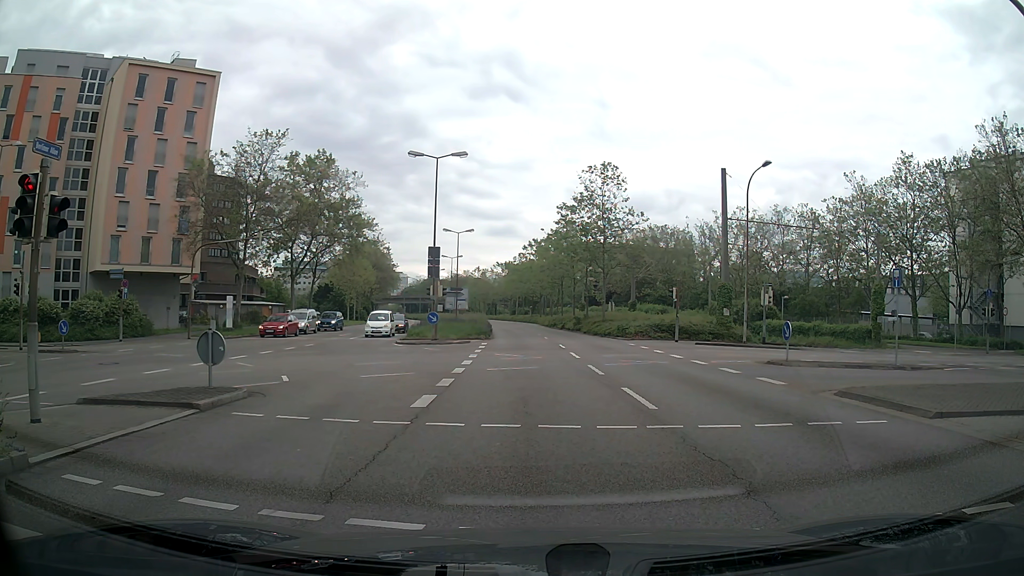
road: secondary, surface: asphalt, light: Day
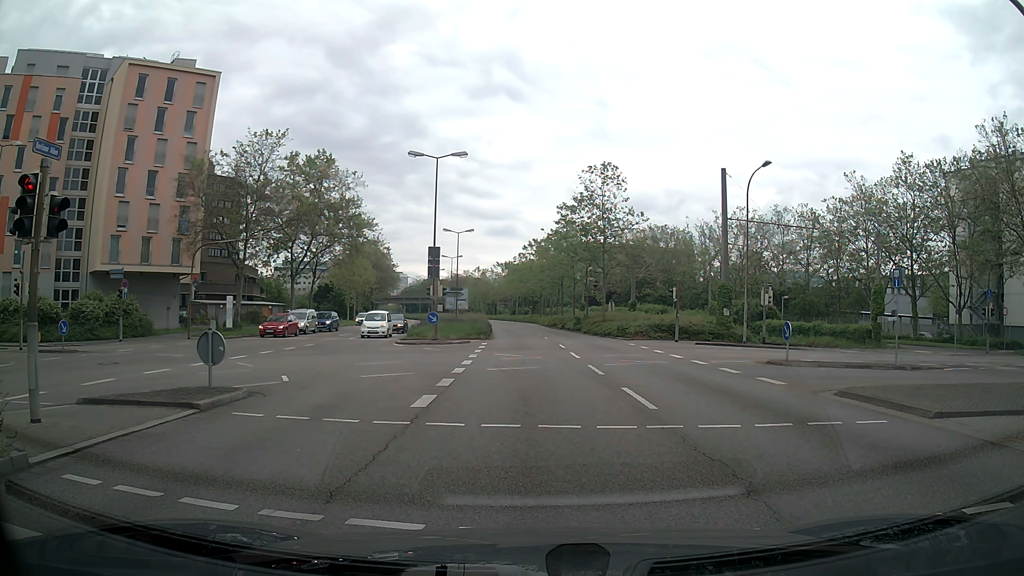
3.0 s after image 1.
(0.0, 0.0) m; 0°
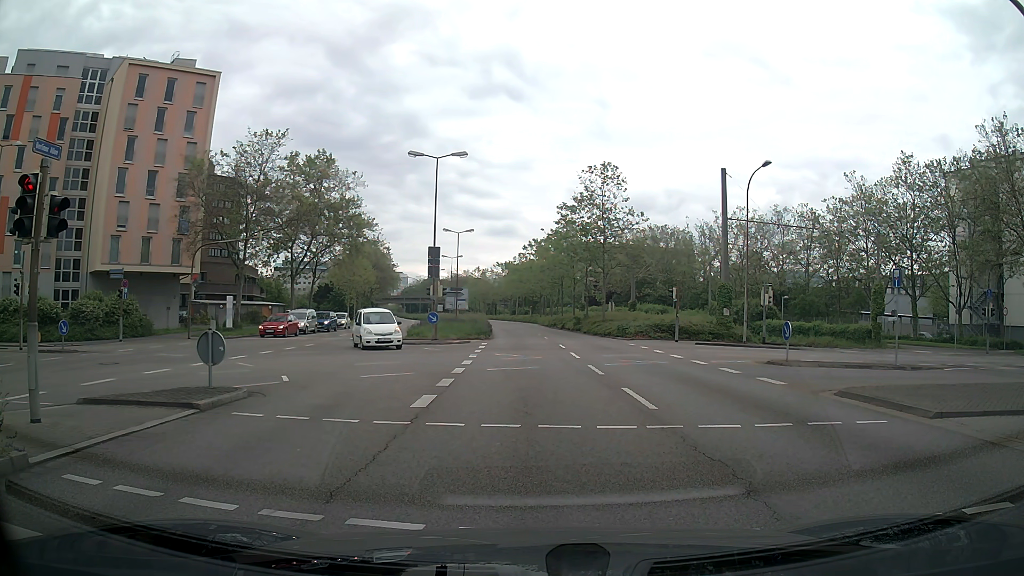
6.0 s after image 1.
(0.0, 0.0) m; 0°
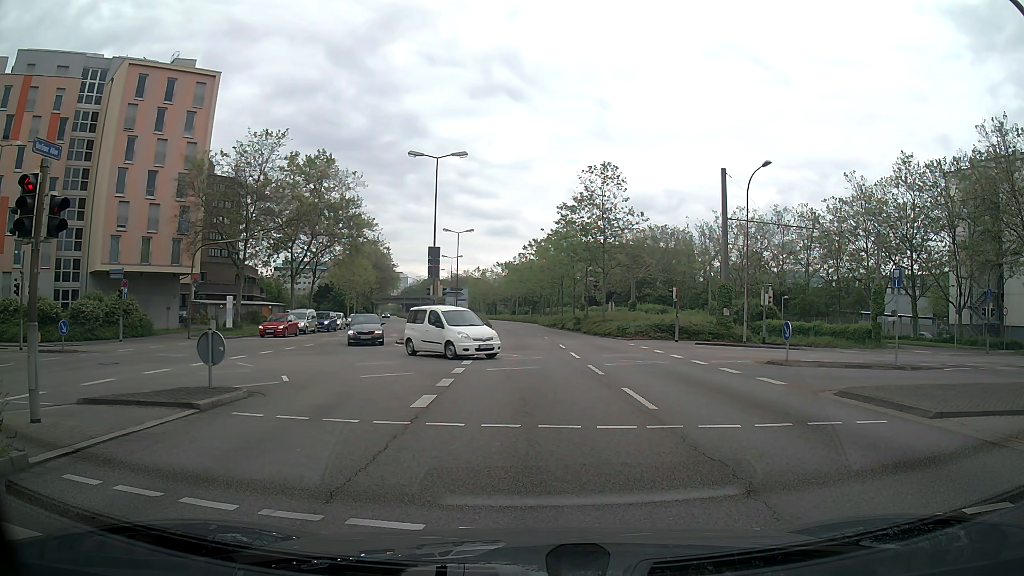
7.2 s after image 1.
(0.0, 0.0) m; 0°
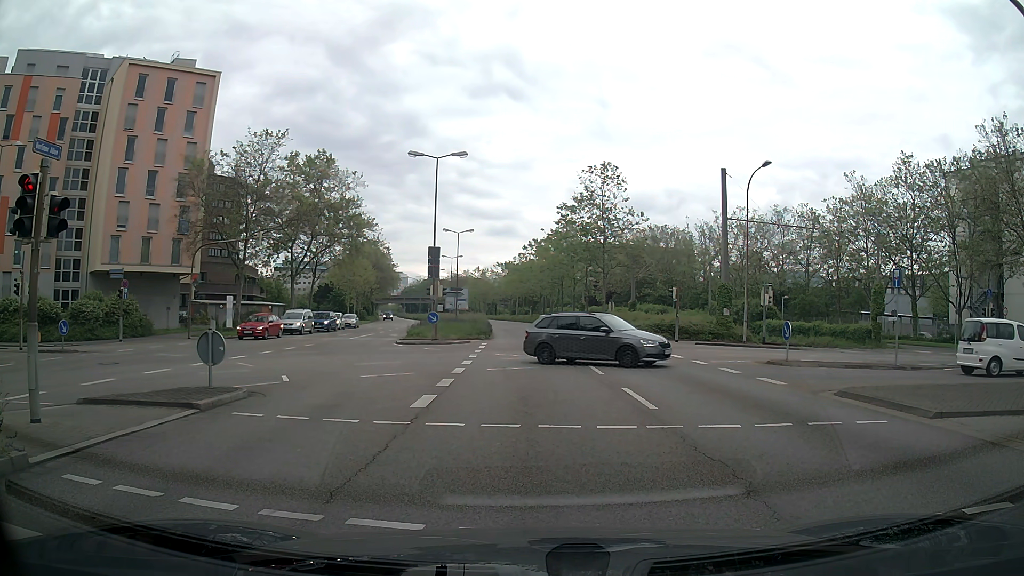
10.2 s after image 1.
(0.0, 0.0) m; 0°
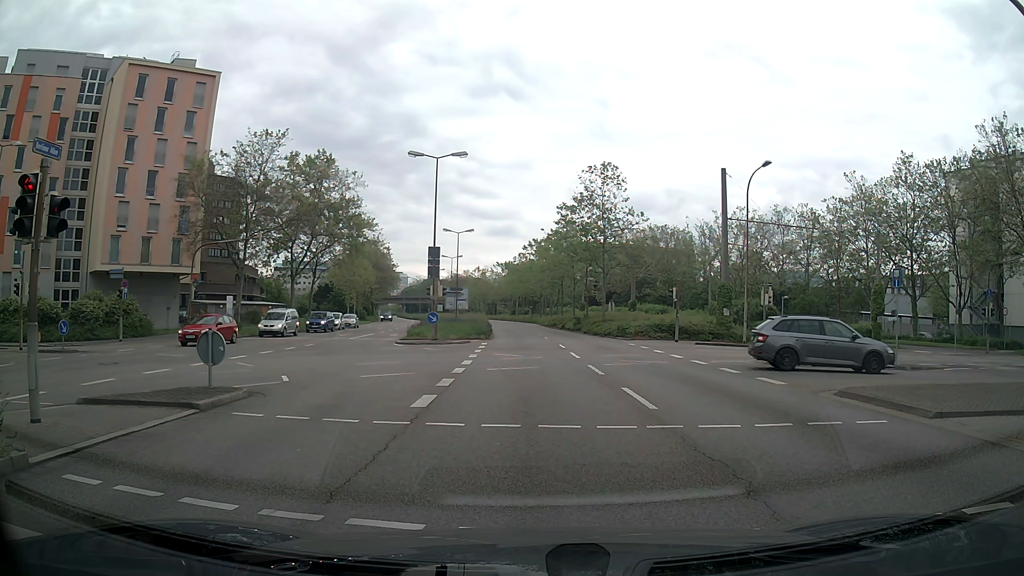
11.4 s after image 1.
(0.0, 0.0) m; 0°
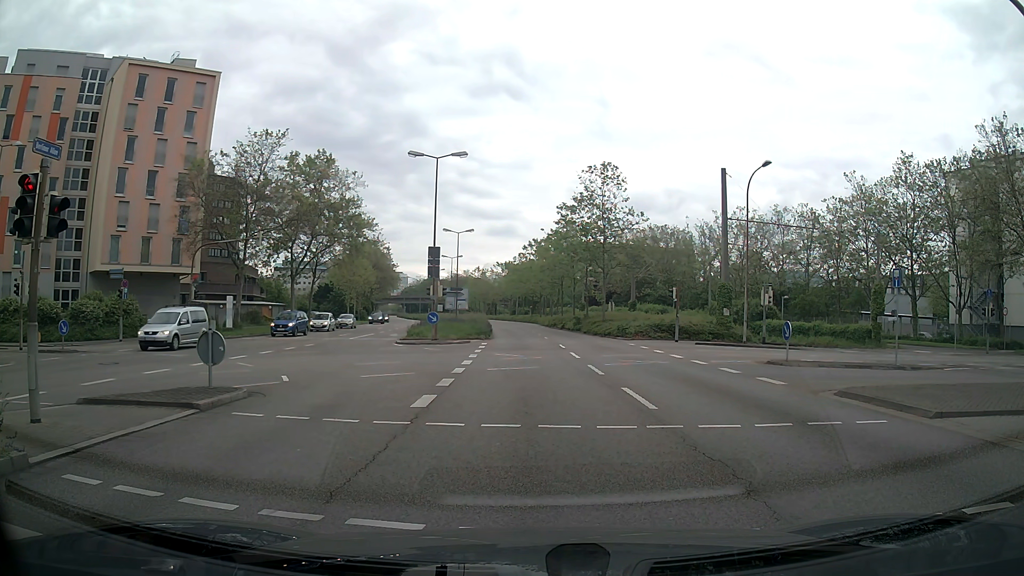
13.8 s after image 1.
(0.0, 0.0) m; 0°
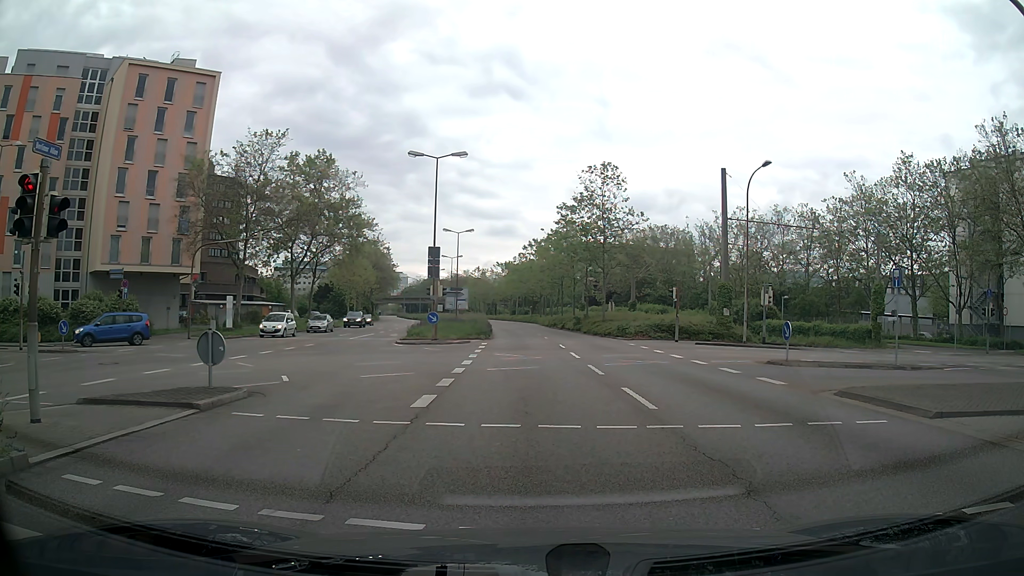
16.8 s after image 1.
(0.0, 0.0) m; 0°
(+1, +10) (+1, +20) (+2, +30) (+2, +40) (+2, +50) (+2, +60) (+1, +70) (+1, +80) (0, +90) (-1, +100) m
